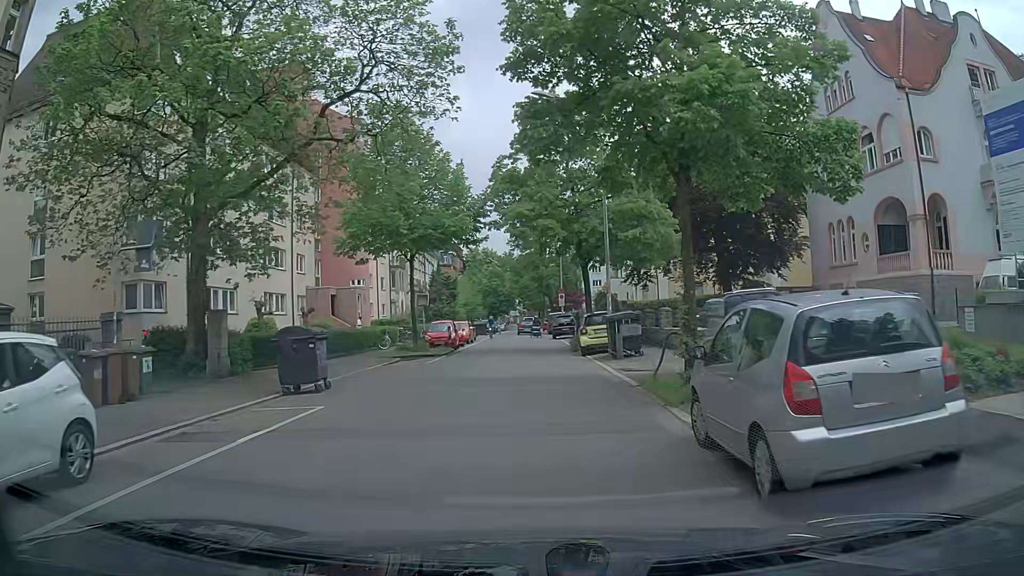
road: unclassified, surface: asphalt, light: Day
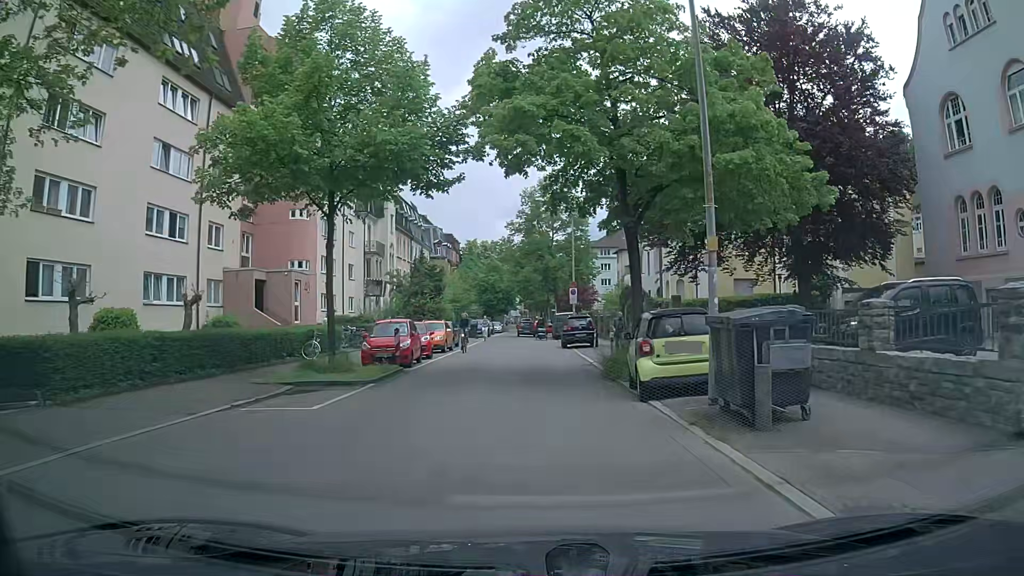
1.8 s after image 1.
(-0.1, +13.1) m; 0°
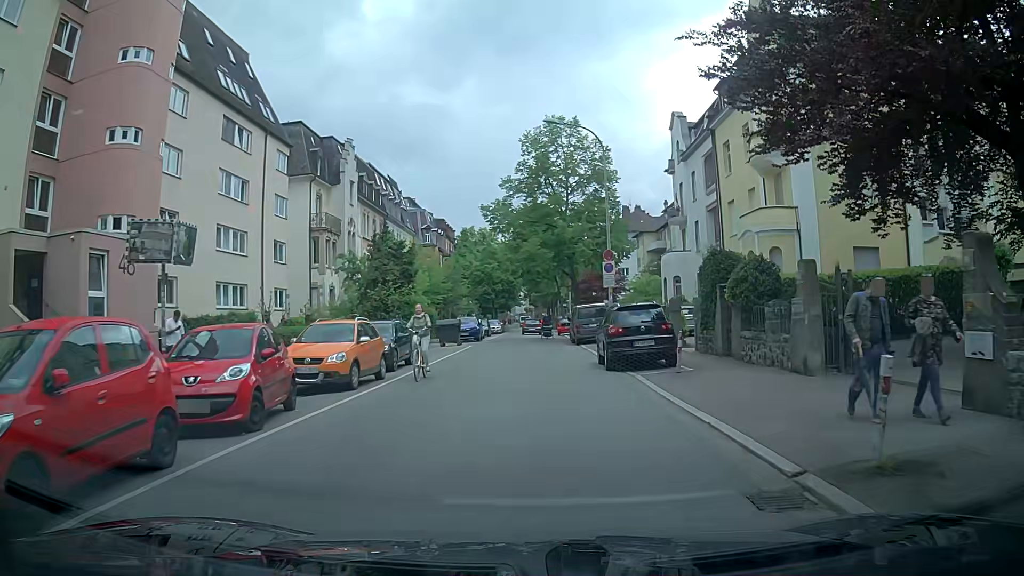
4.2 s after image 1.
(-0.2, +17.4) m; 0°
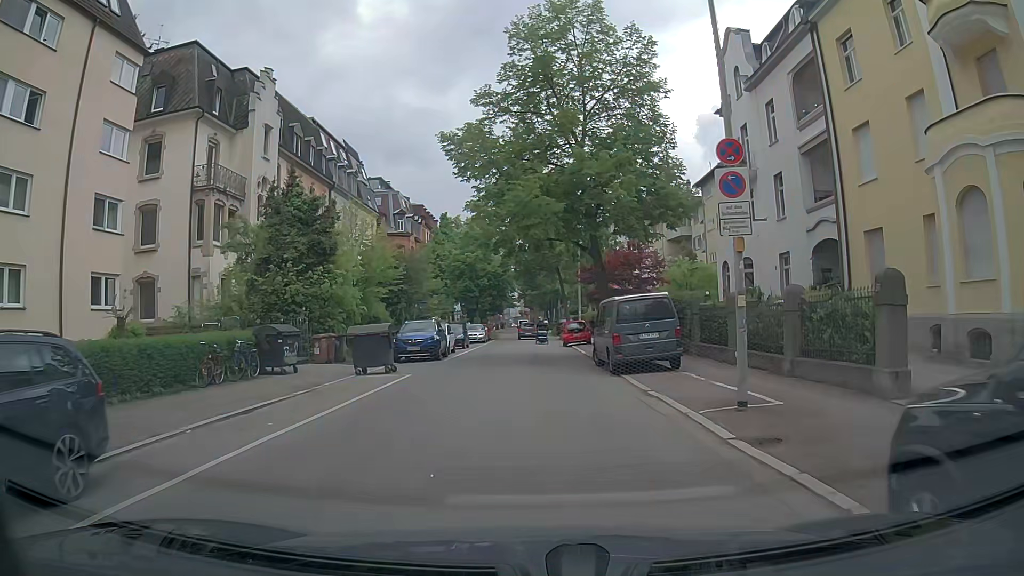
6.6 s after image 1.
(-0.2, +17.1) m; 0°
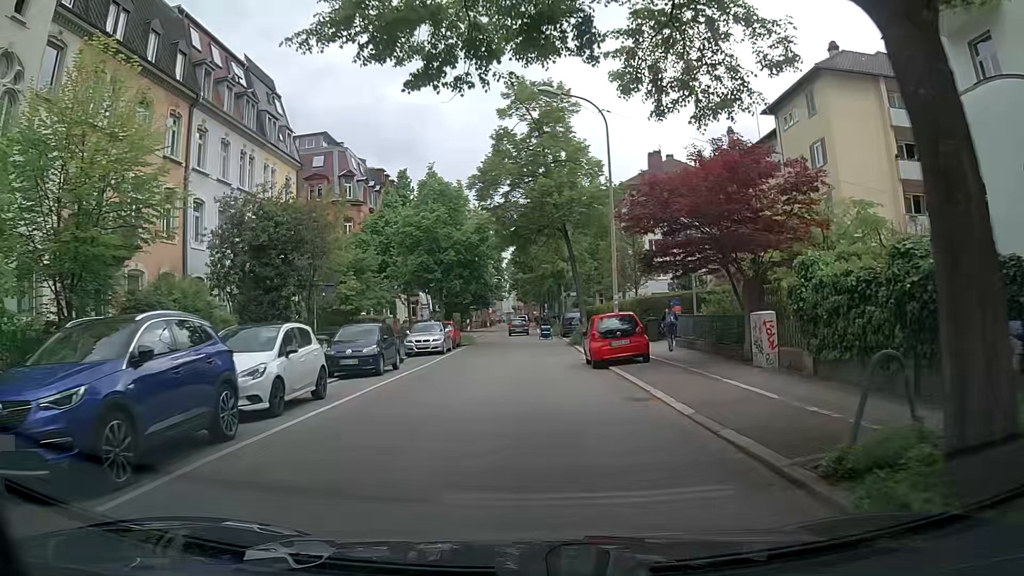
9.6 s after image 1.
(0.0, +21.0) m; +1°
(0, +10) (0, +20) (0, +30) (0, +40) (-1, +50) (-1, +60) (-1, +70) (-2, +80) (-2, +90) (-2, +100) m
